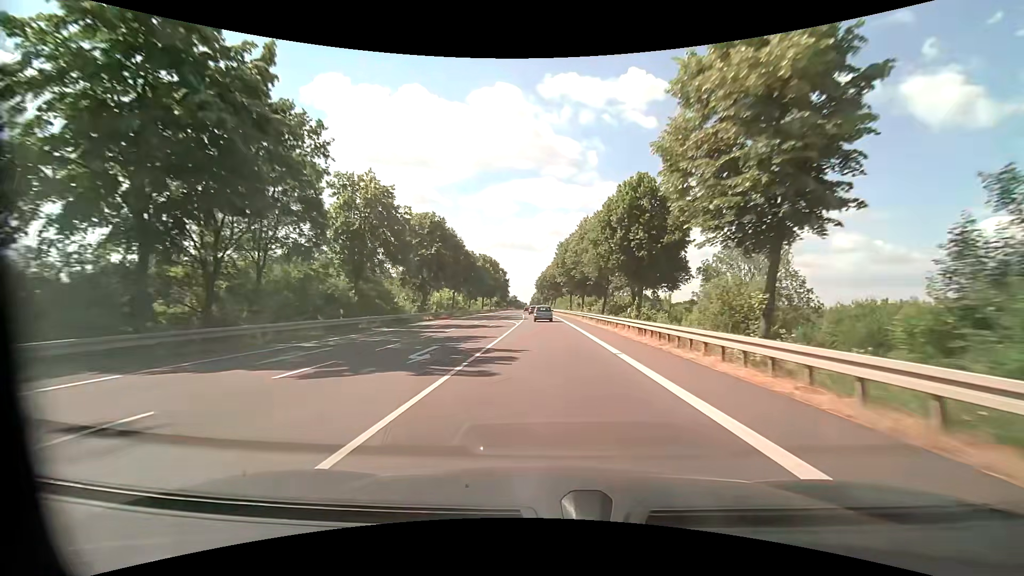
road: primary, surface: asphalt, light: Day
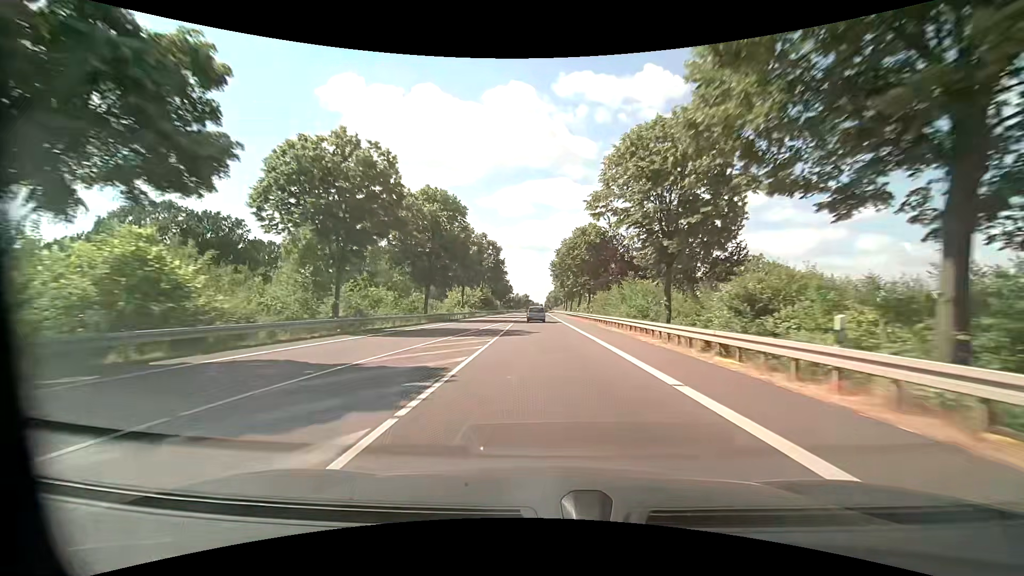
(-1.2, +65.8) m; -2°
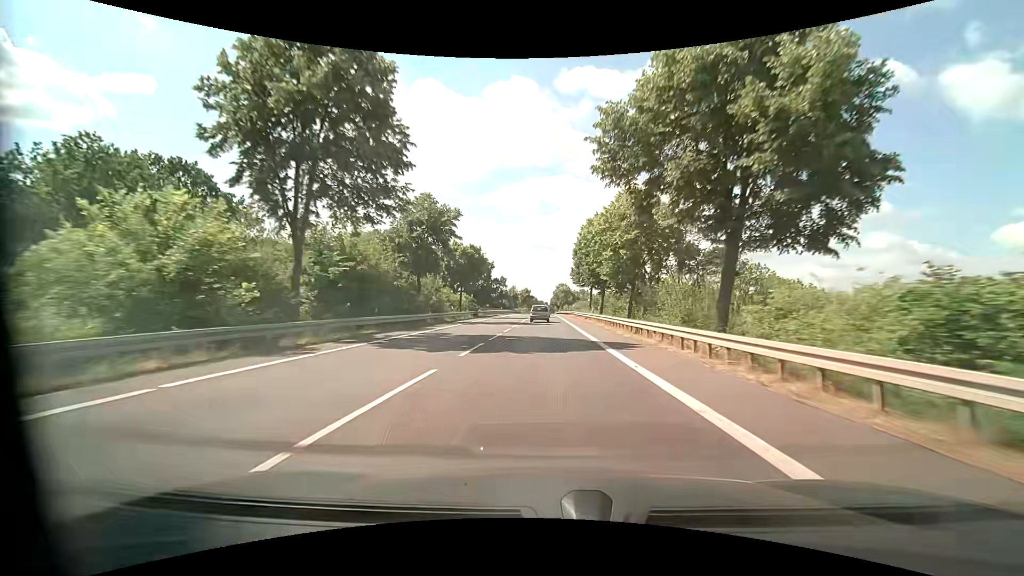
(-0.7, +67.2) m; -1°
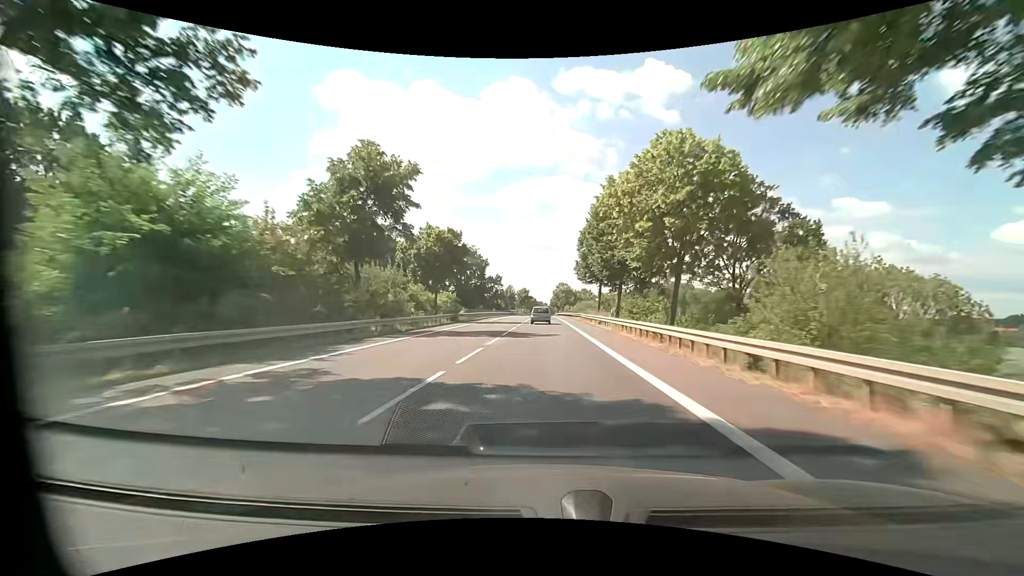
(0.0, +13.3) m; 0°
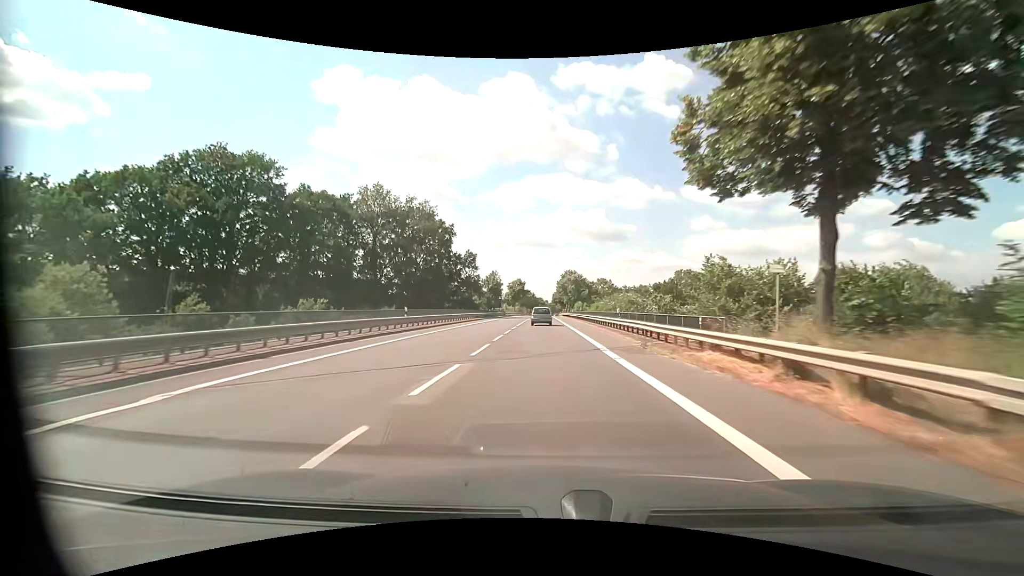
(0.0, +52.0) m; 0°
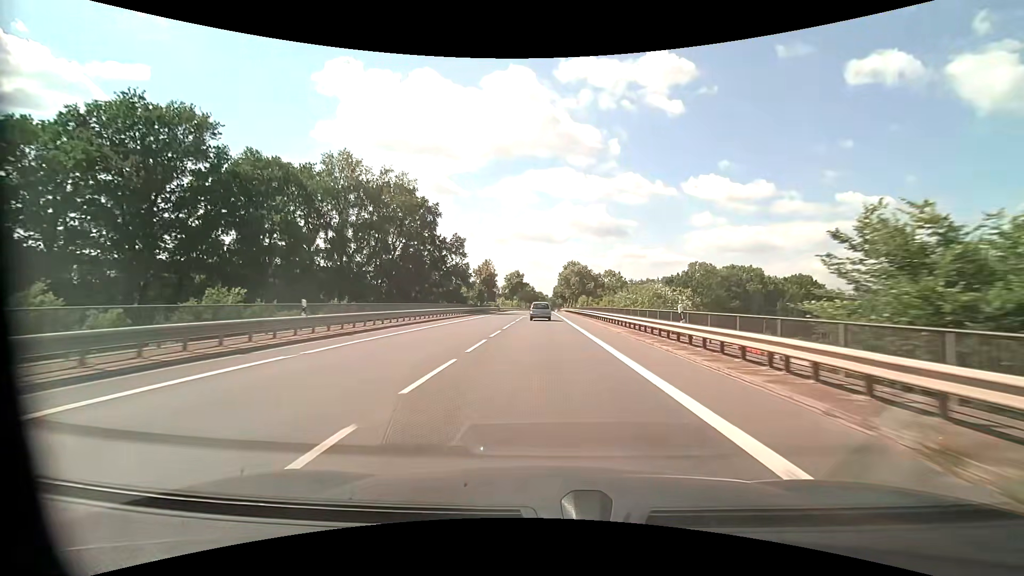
(0.0, +12.8) m; 0°
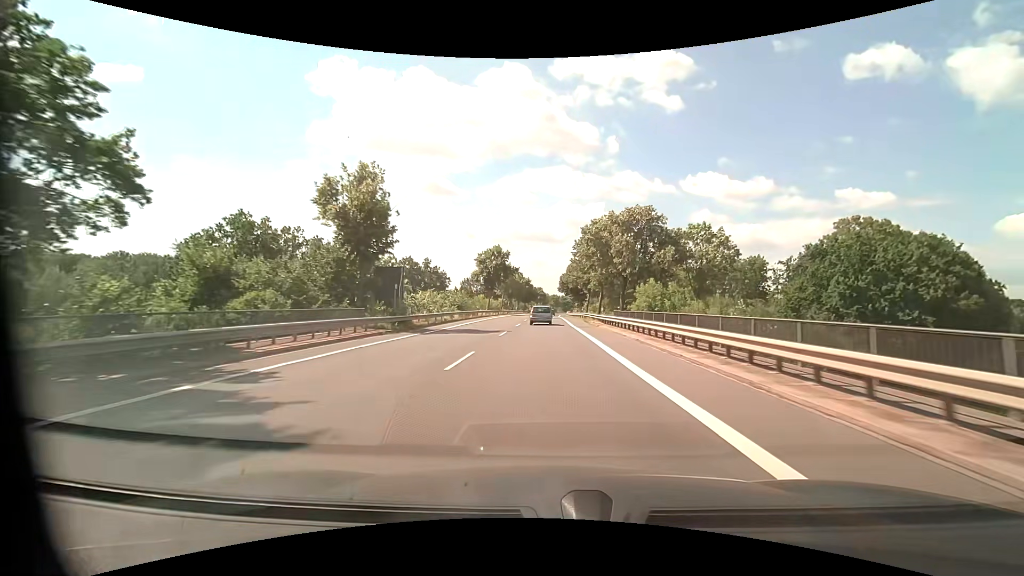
(0.0, +63.1) m; 0°
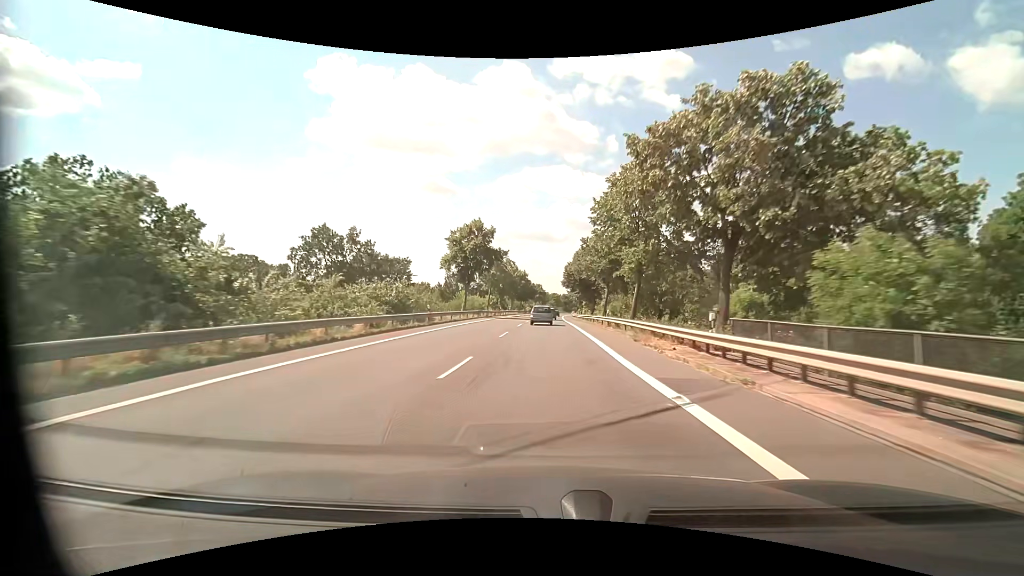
(-0.1, +25.0) m; 0°
(0, +10) (0, +20) (0, +30) (0, +40) (0, +50) (+1, +60) (+1, +70) (+1, +80) (+2, +90) (+2, +100) m
